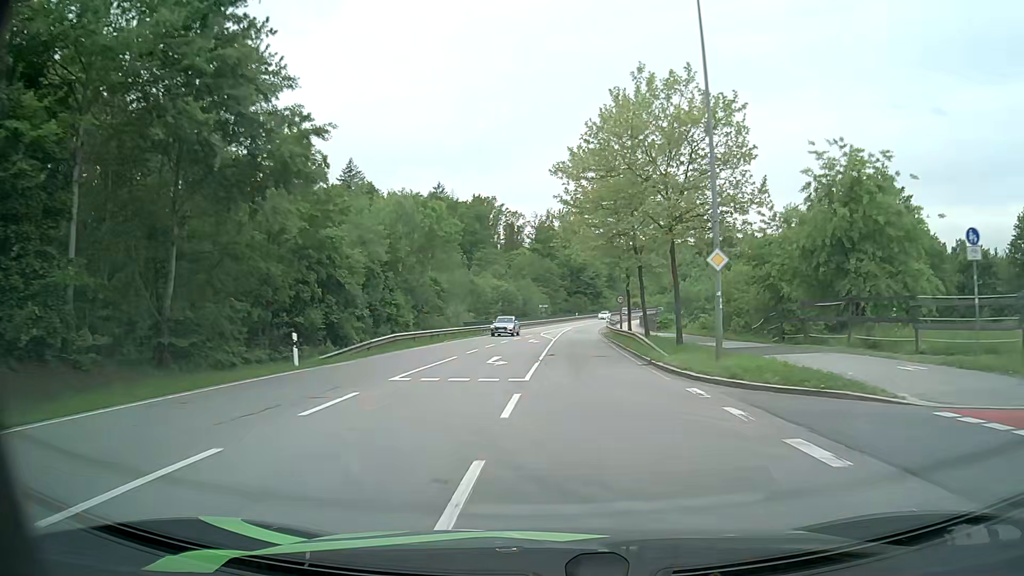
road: secondary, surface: asphalt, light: Day
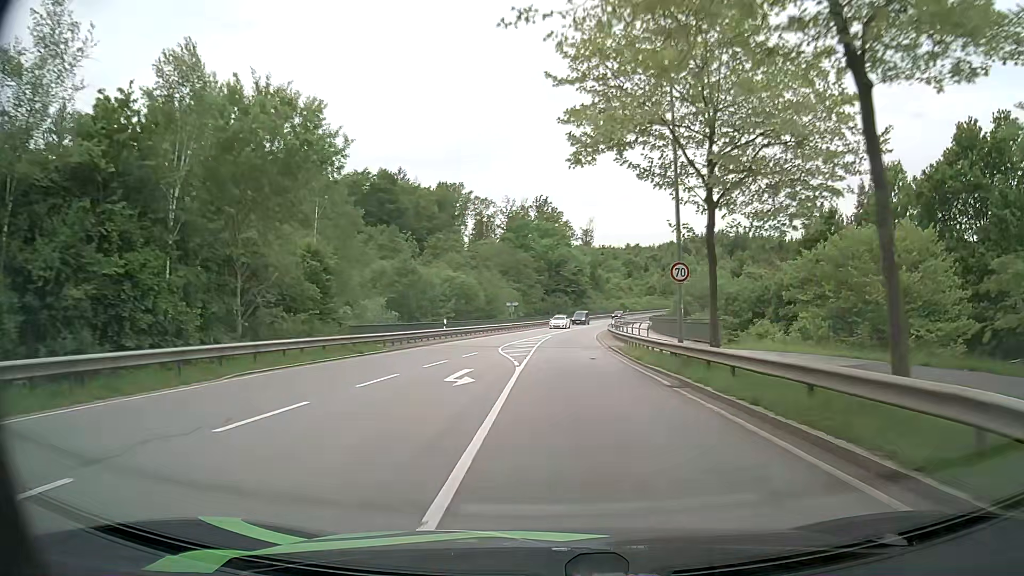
(+0.5, +27.5) m; +2°
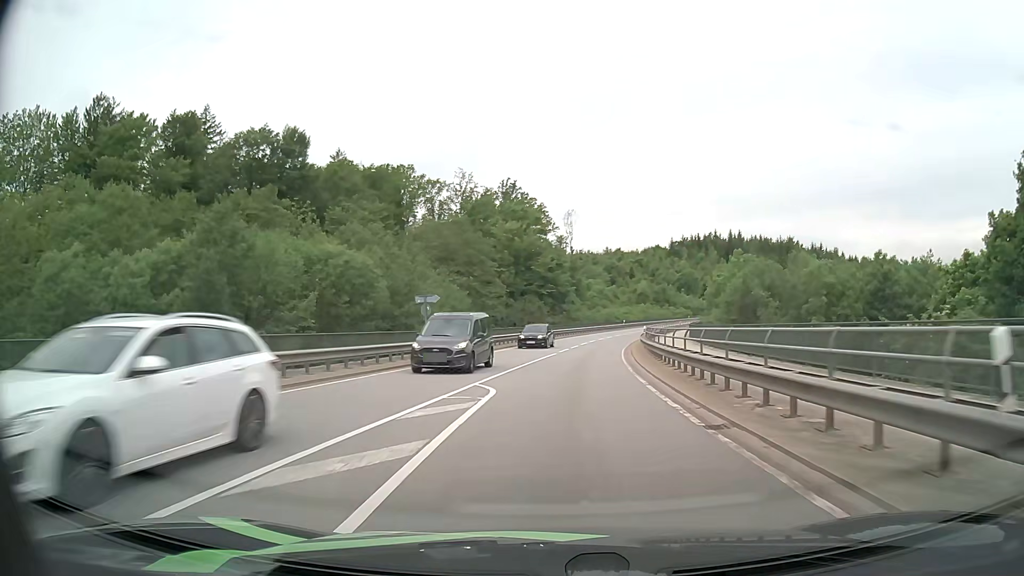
(+0.7, +37.3) m; +2°
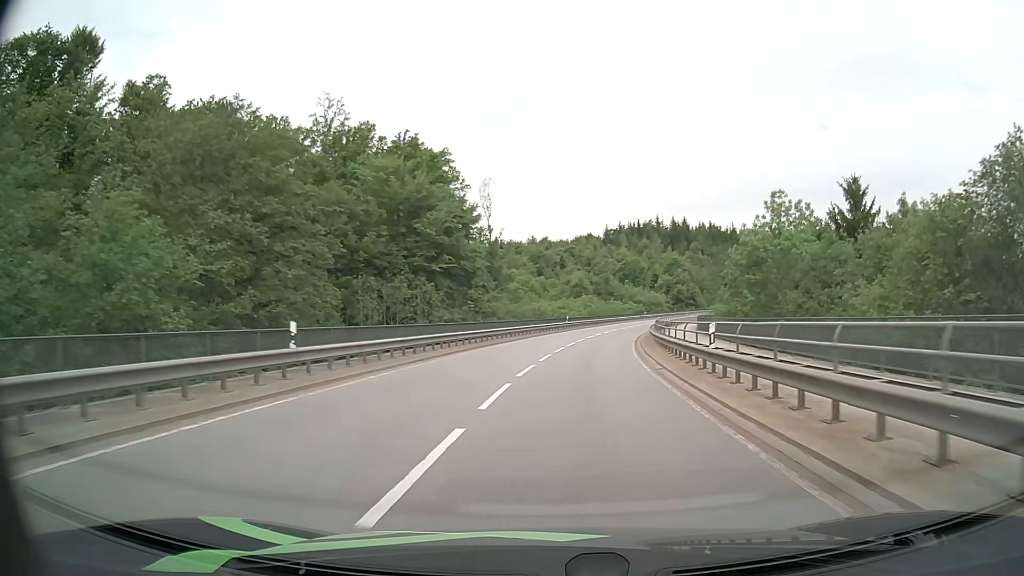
(+2.0, +37.5) m; +7°
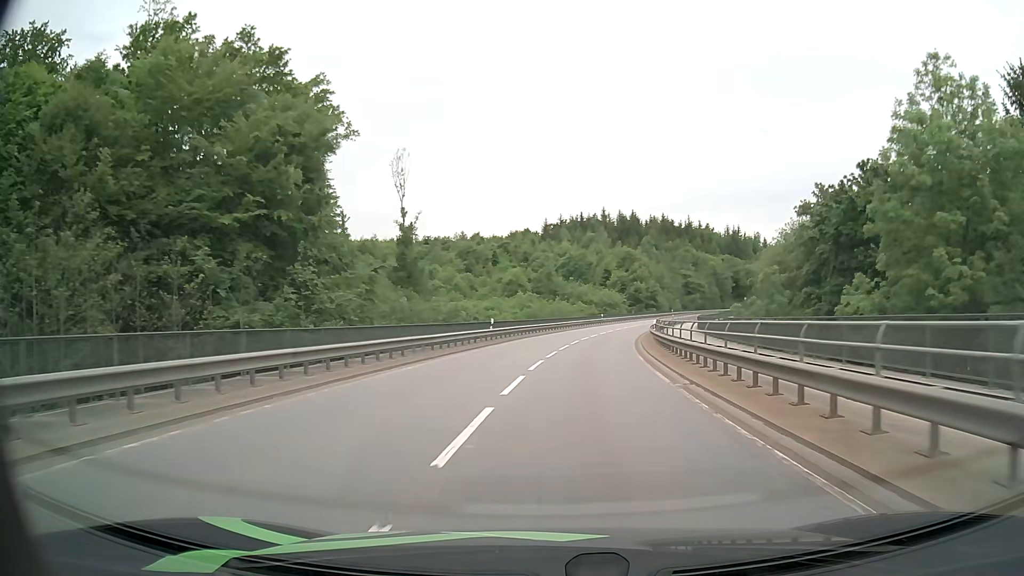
(+1.3, +28.0) m; +5°
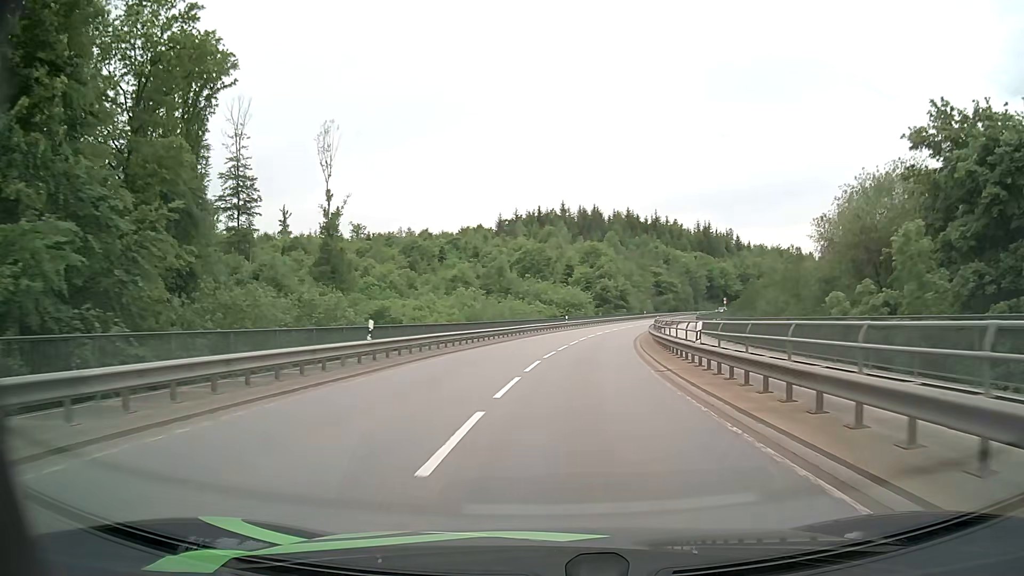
(+0.6, +18.5) m; +4°
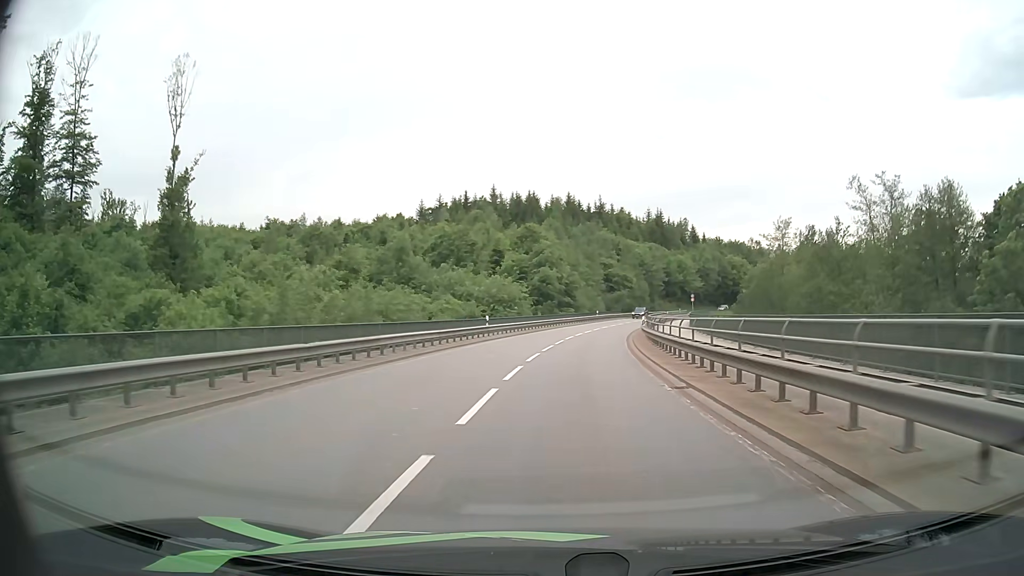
(+1.3, +27.2) m; +6°
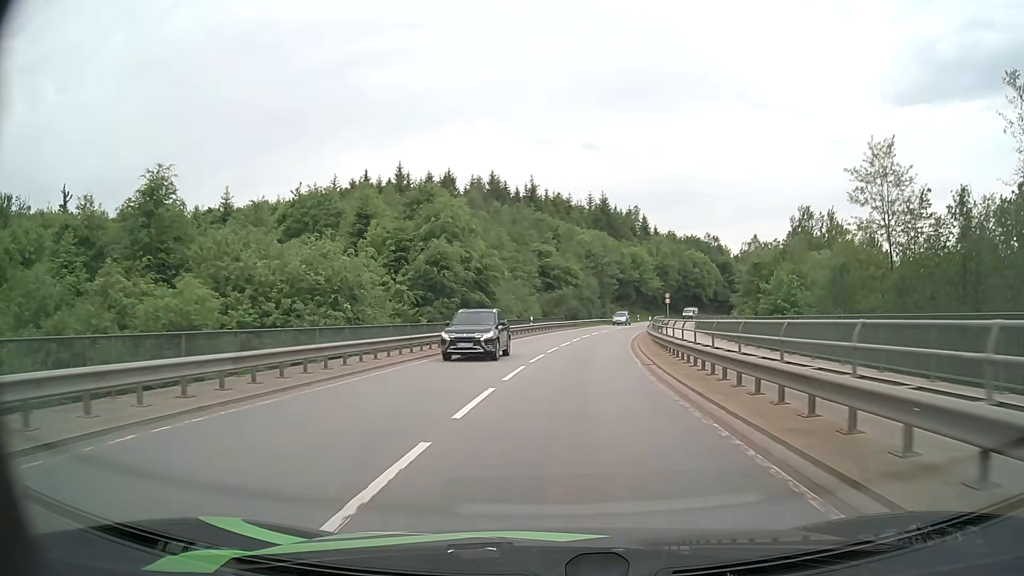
(+1.9, +35.1) m; +6°
(0, +10) (+1, +20) (+2, +30) (+3, +40) (+4, +50) (+6, +60) (+8, +69) (+11, +79) (+13, +89) (+16, +98) m
